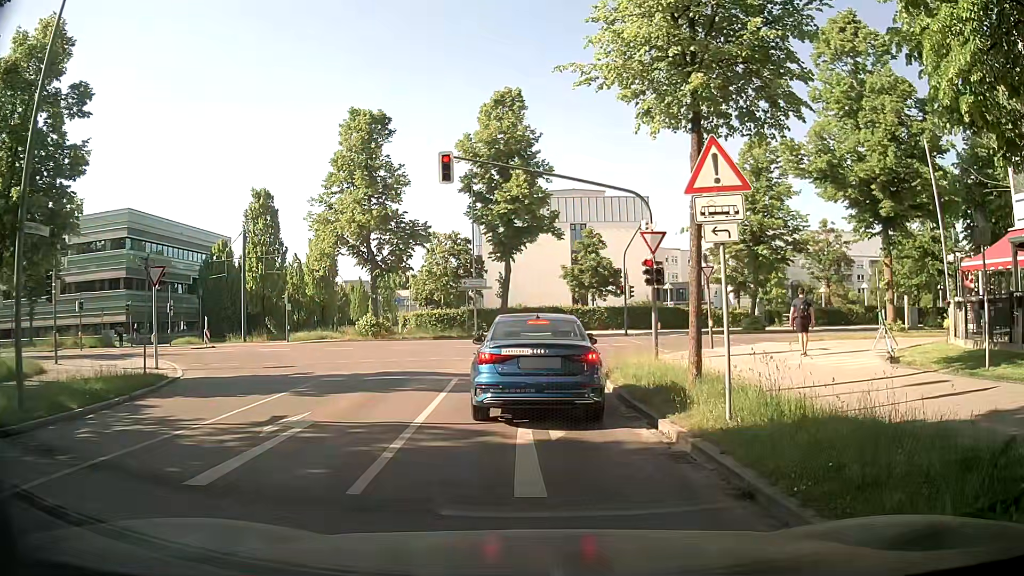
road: residential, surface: asphalt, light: Day
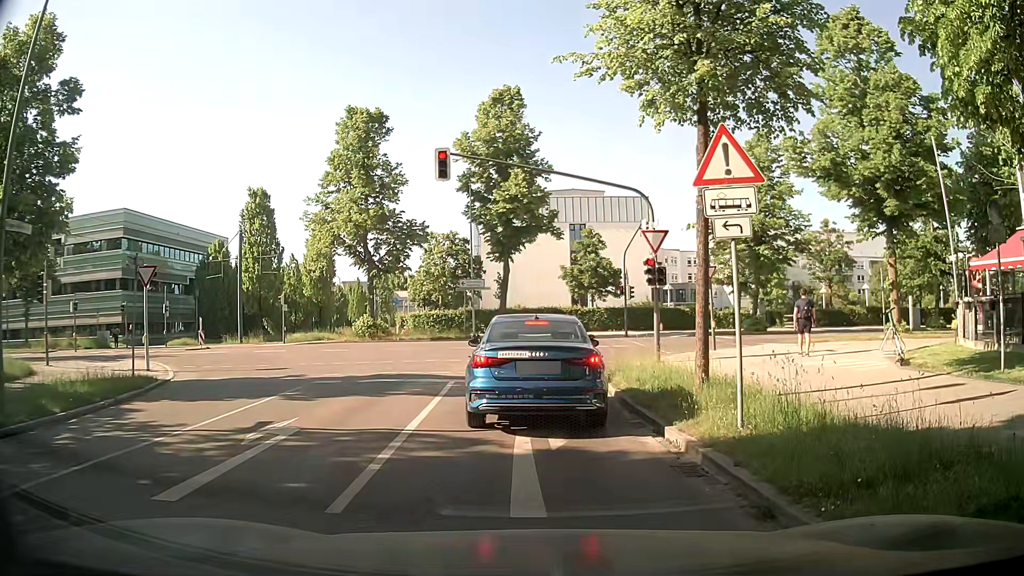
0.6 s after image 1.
(0.0, +0.5) m; 0°
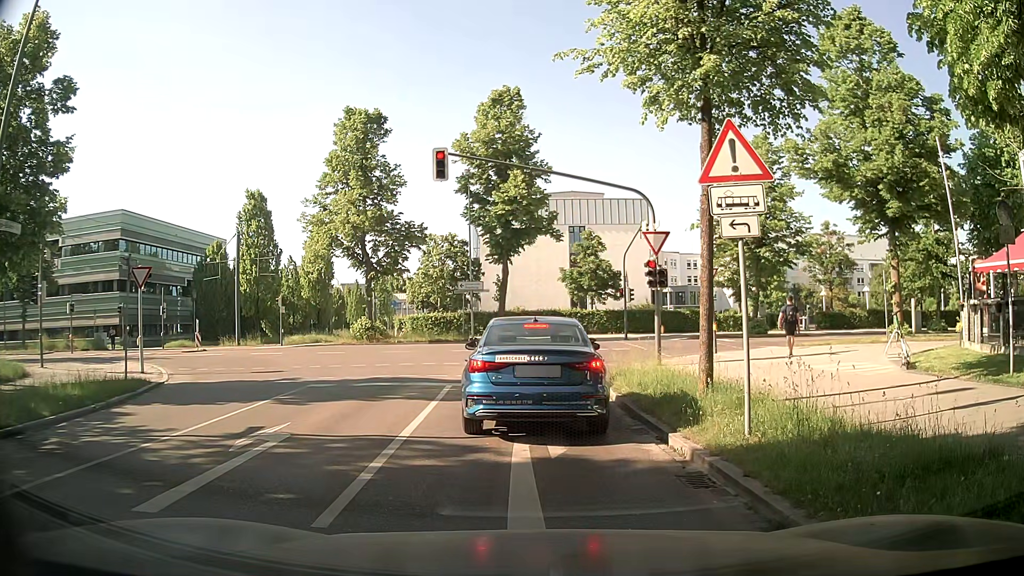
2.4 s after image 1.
(0.0, +0.4) m; 0°
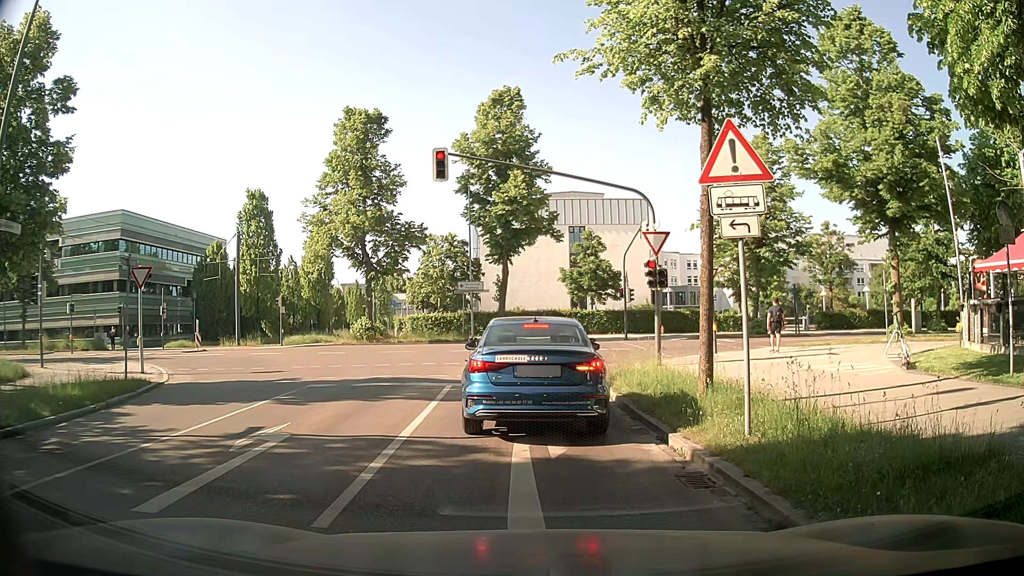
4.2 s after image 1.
(0.0, 0.0) m; 0°
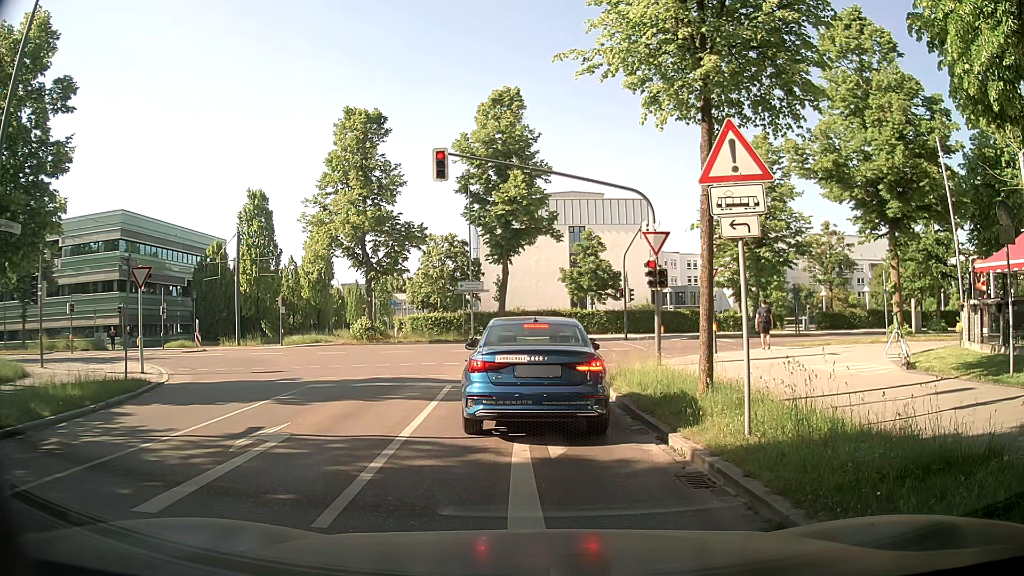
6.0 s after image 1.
(0.0, 0.0) m; 0°
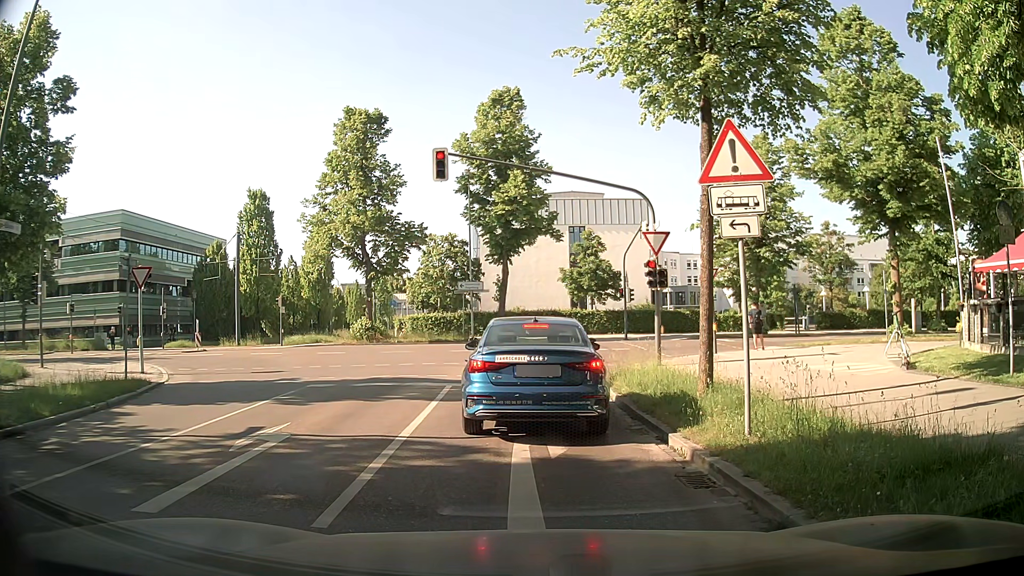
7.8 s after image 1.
(0.0, 0.0) m; 0°
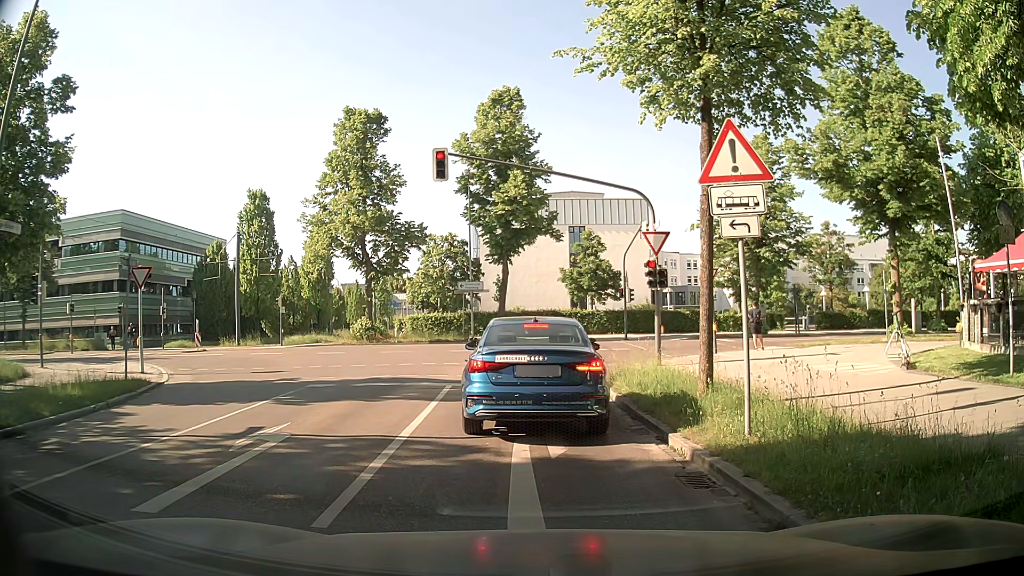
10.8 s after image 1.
(0.0, 0.0) m; 0°
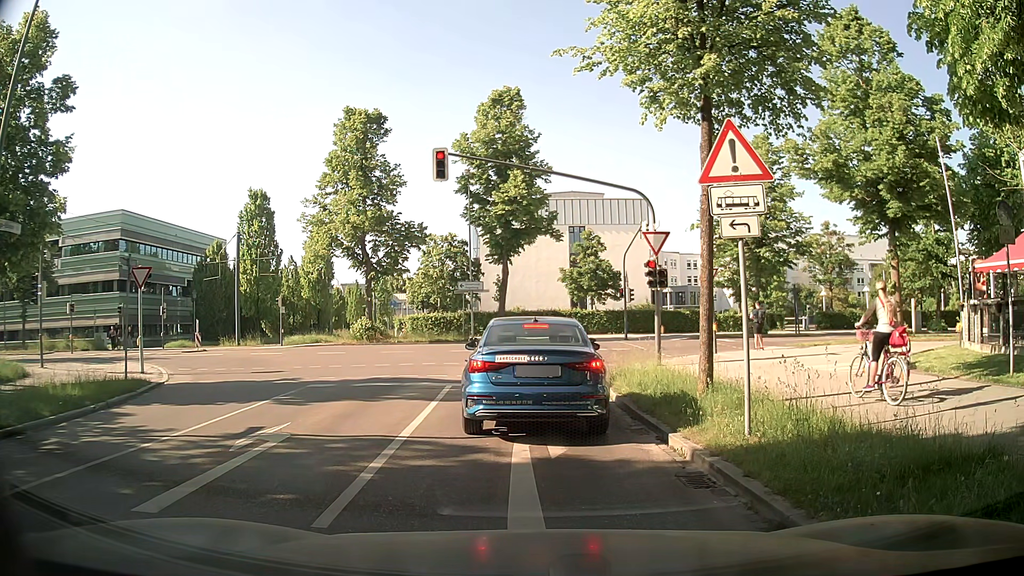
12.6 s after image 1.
(0.0, 0.0) m; 0°
